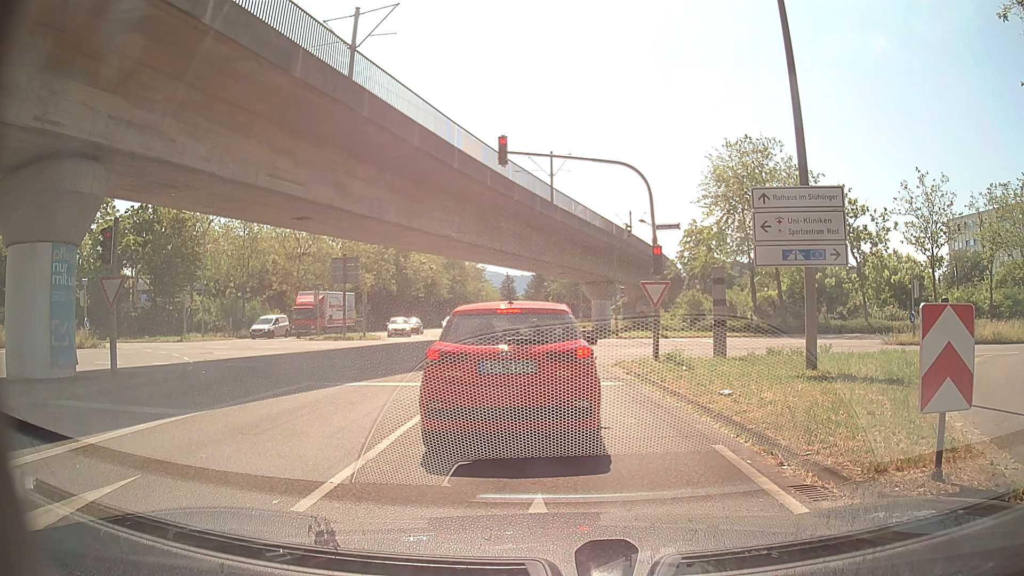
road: tertiary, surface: asphalt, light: Day
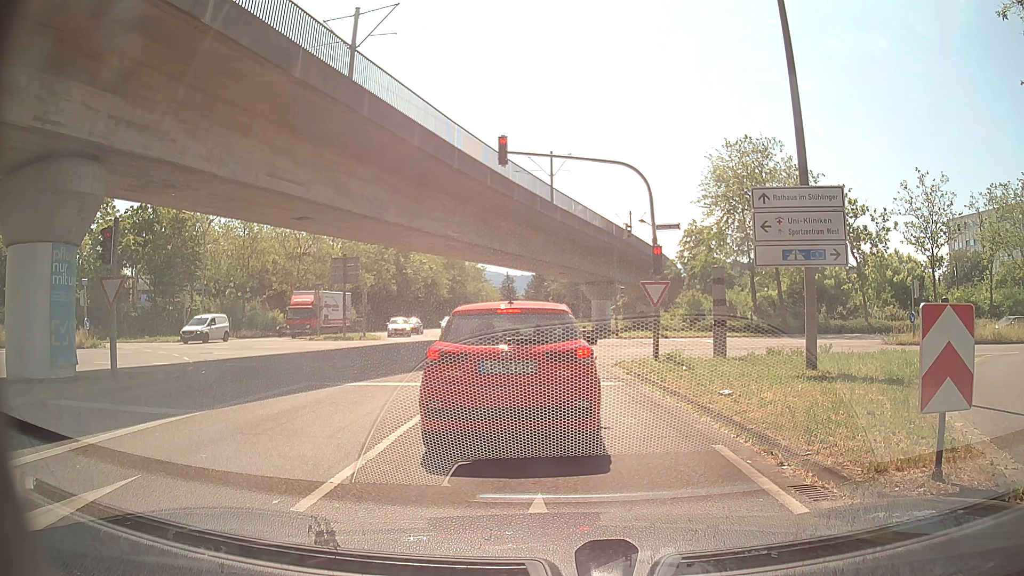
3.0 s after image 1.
(0.0, 0.0) m; 0°
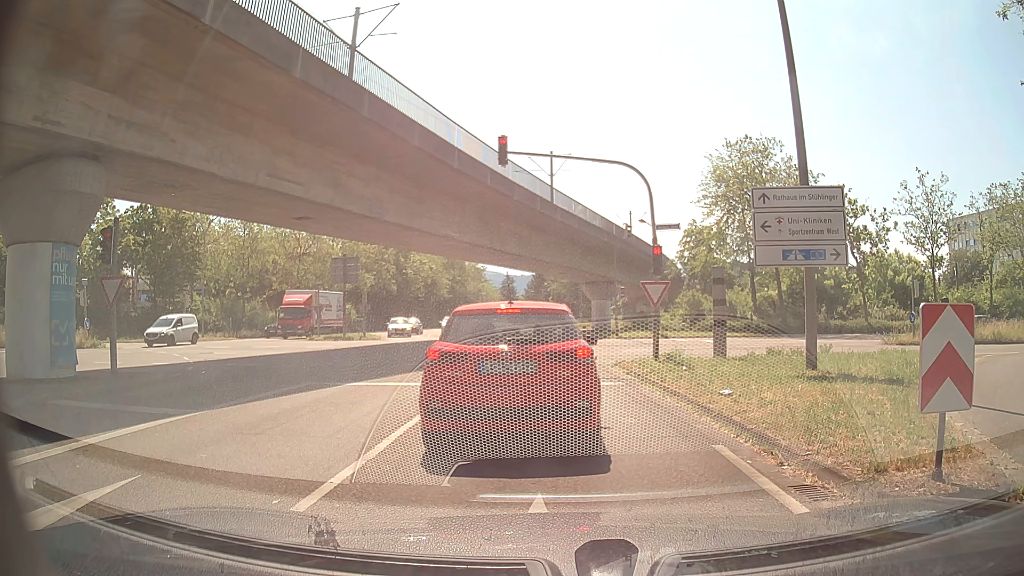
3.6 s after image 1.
(0.0, 0.0) m; 0°
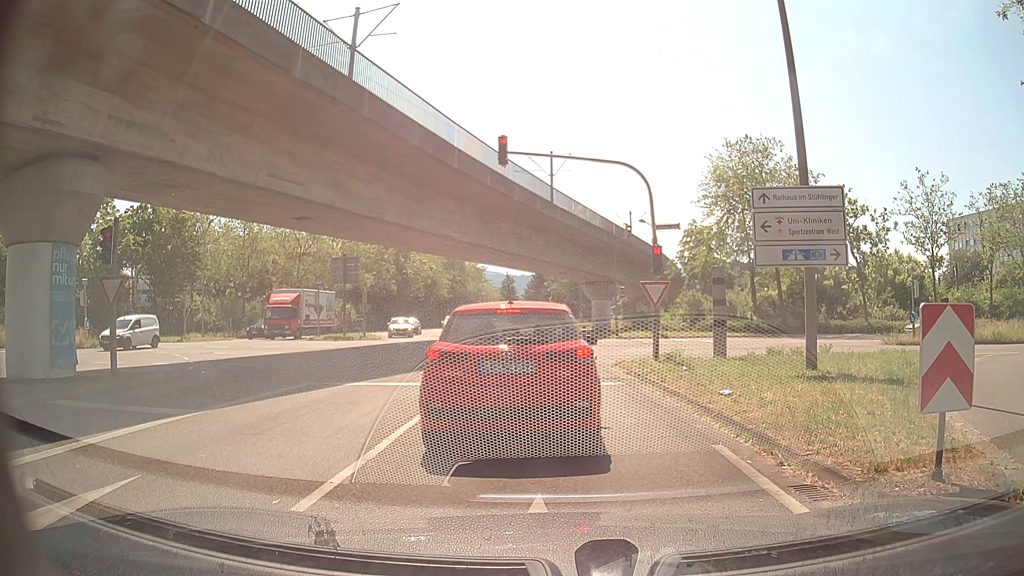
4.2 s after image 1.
(0.0, 0.0) m; 0°
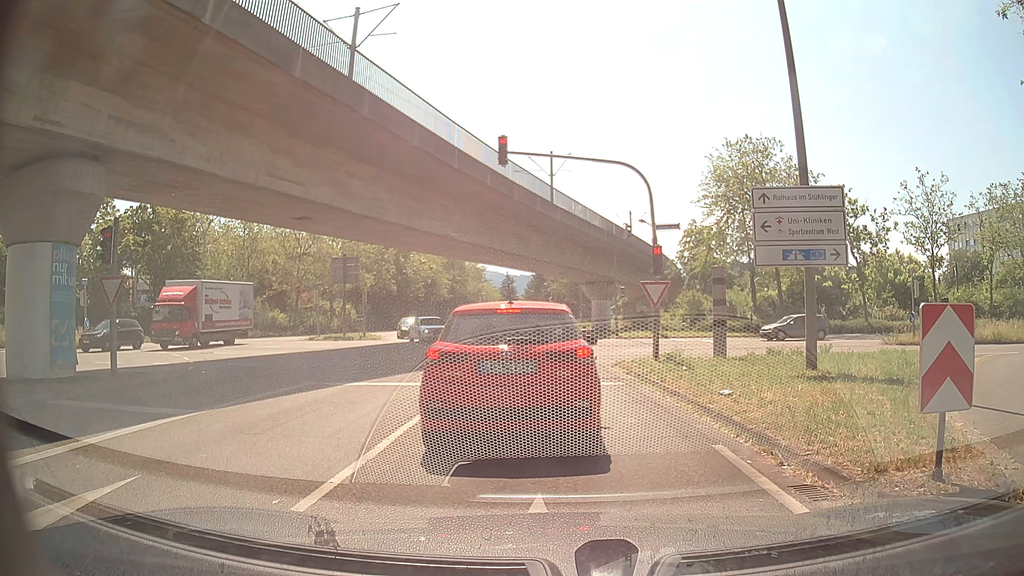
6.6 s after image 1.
(0.0, 0.0) m; 0°
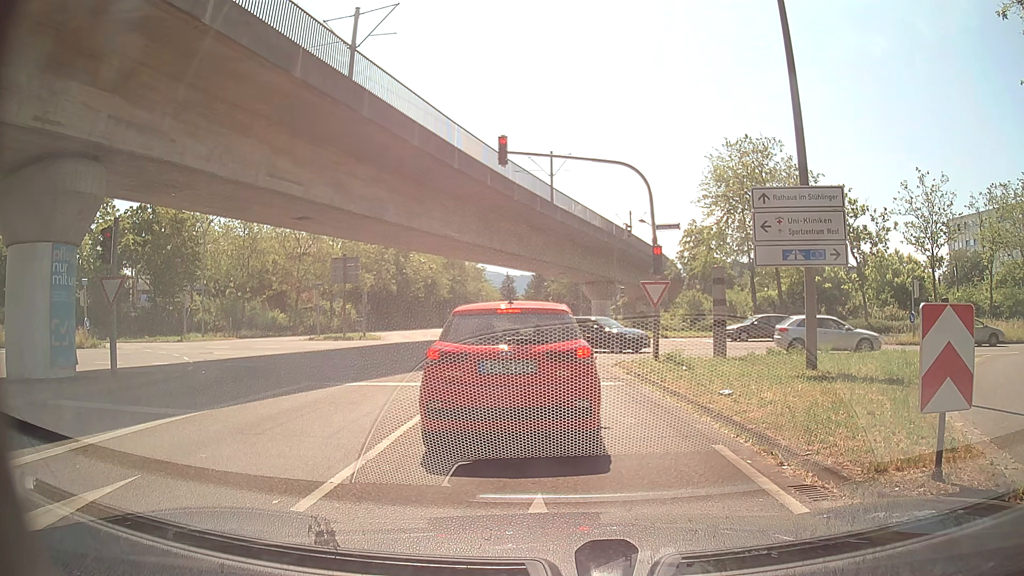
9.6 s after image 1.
(0.0, 0.0) m; 0°
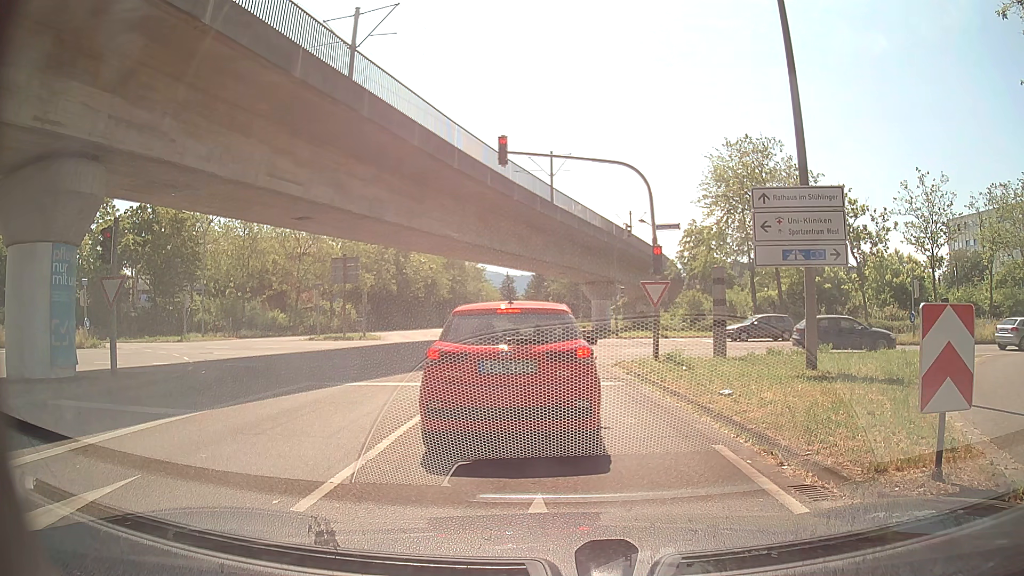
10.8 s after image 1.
(0.0, 0.0) m; 0°
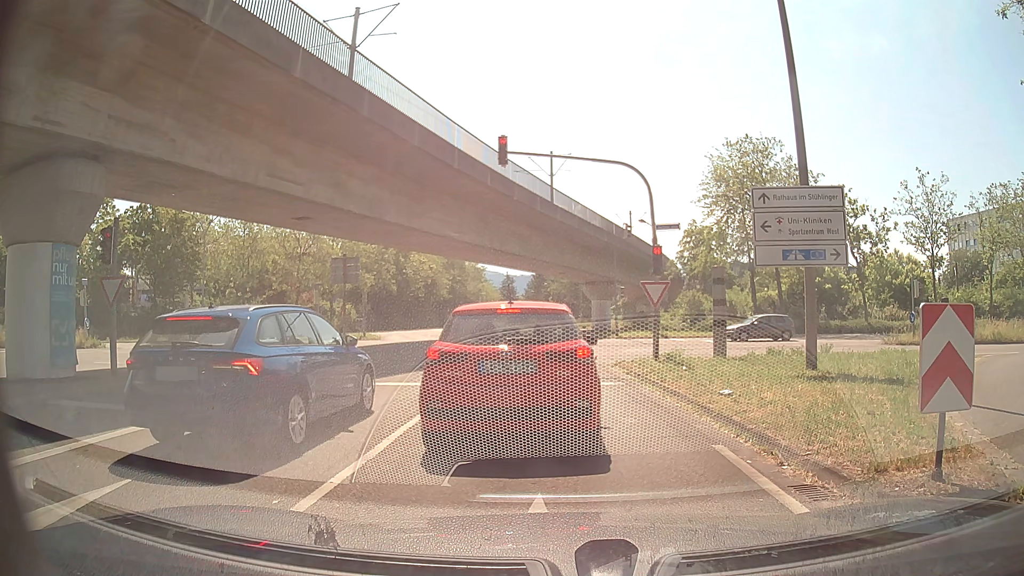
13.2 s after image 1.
(0.0, 0.0) m; 0°
